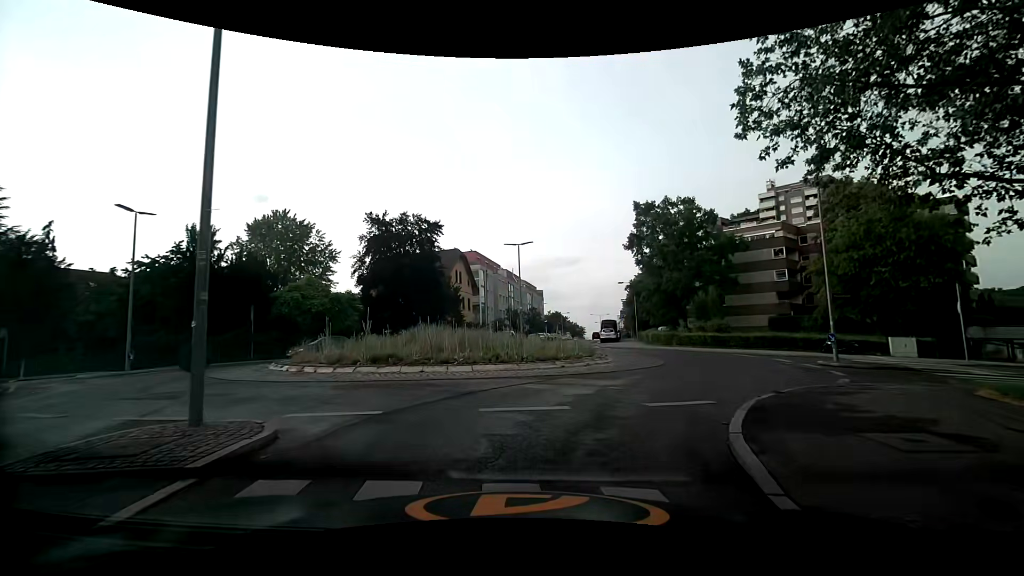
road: secondary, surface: asphalt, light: Day
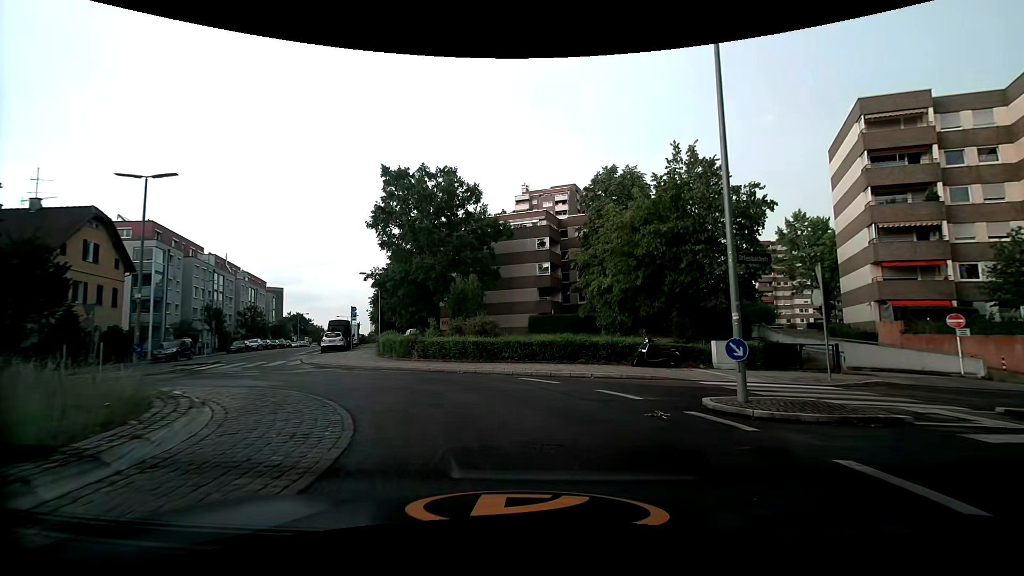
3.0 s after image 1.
(+4.0, +14.7) m; +28°
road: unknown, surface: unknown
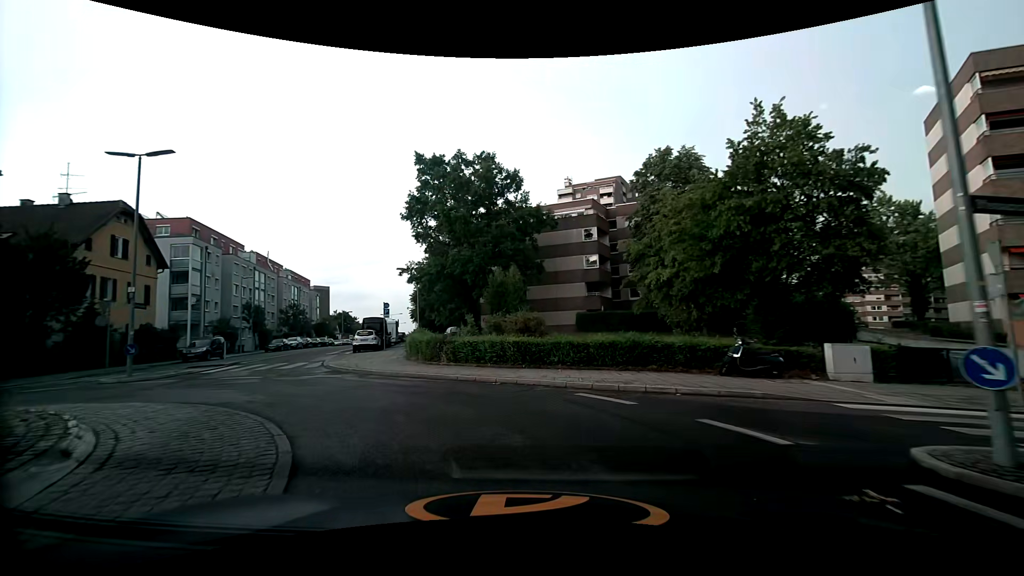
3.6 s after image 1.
(-0.1, +3.8) m; -4°
